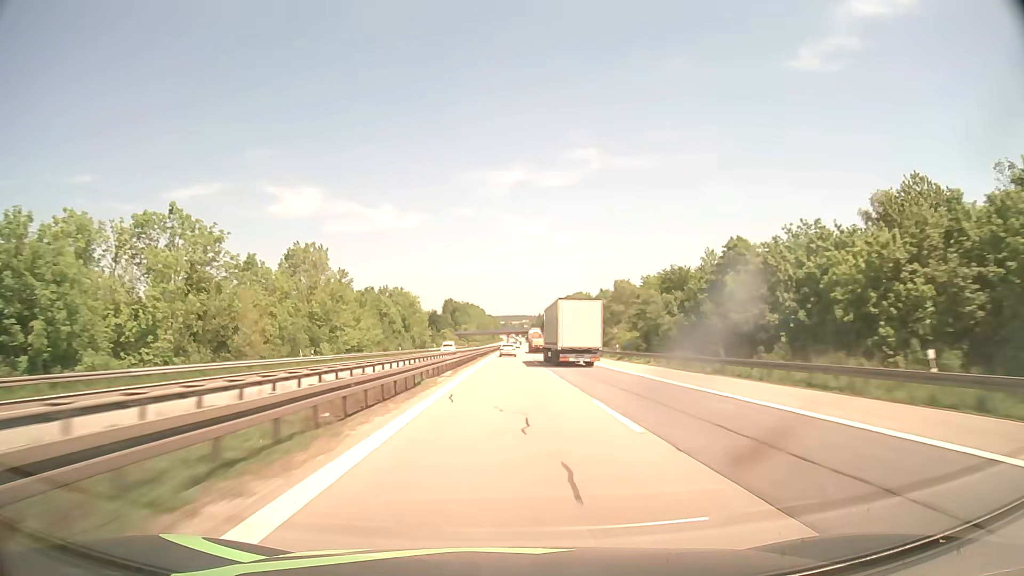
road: motorway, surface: asphalt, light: Day
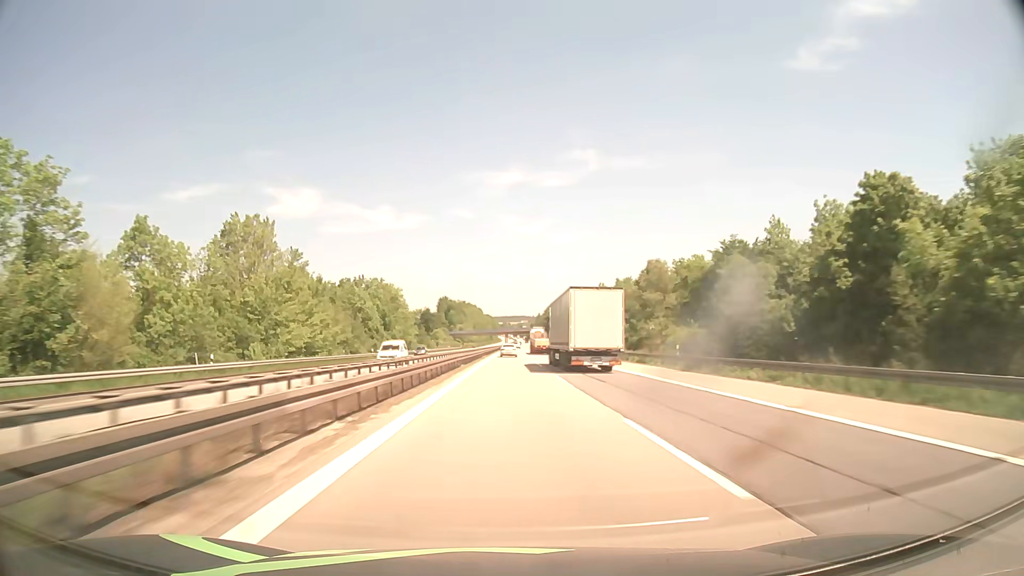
(0.0, +22.8) m; 0°
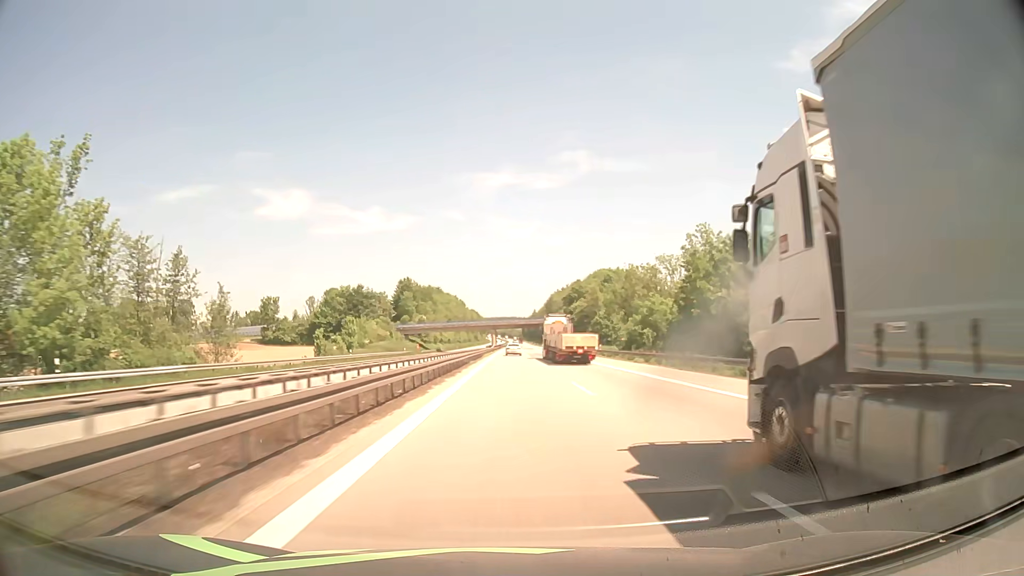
(+0.7, +114.9) m; +1°
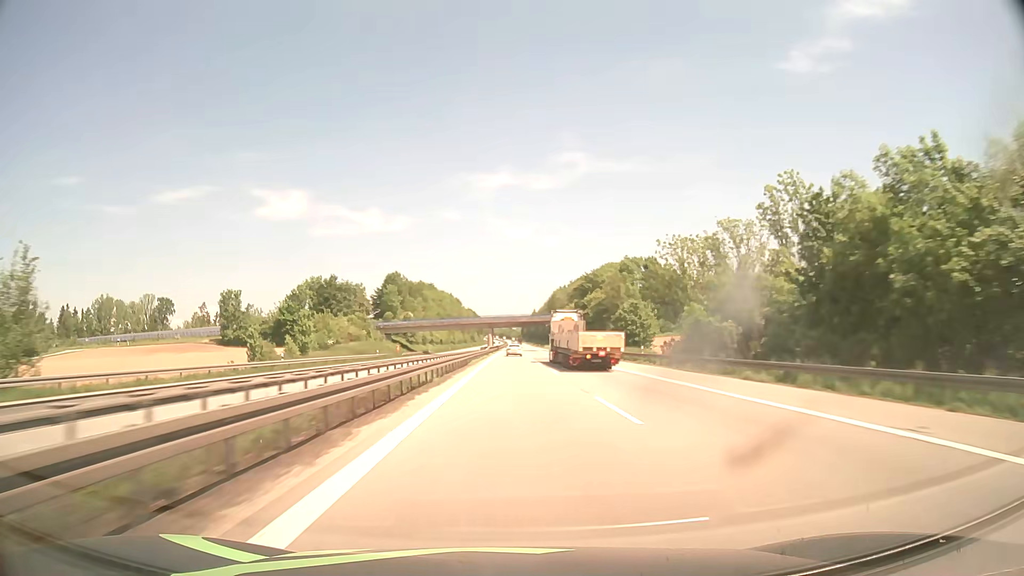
(0.0, +23.2) m; 0°
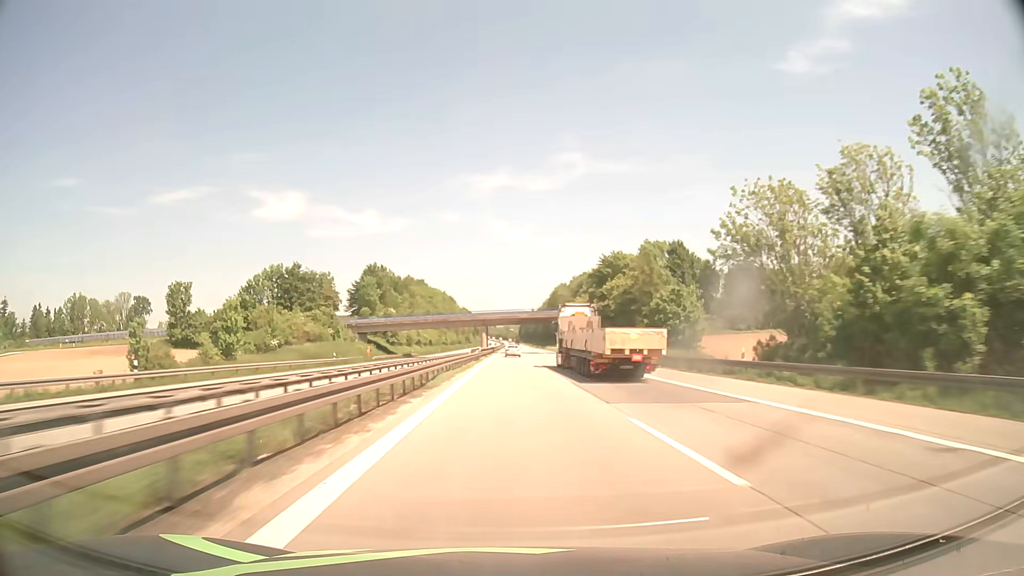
(0.0, +23.3) m; 0°
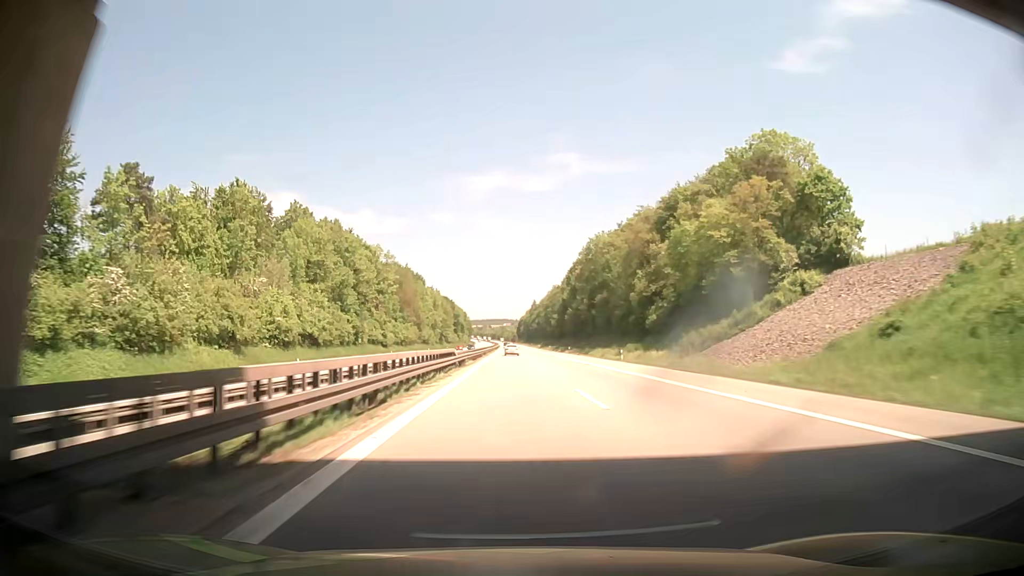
(+1.0, +118.8) m; +1°
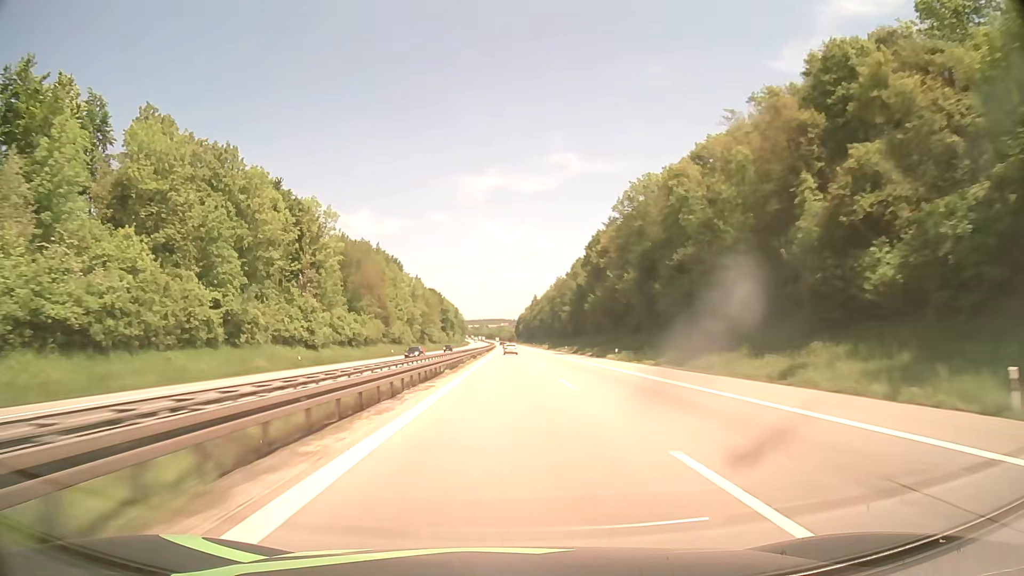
(-0.1, +48.5) m; 0°
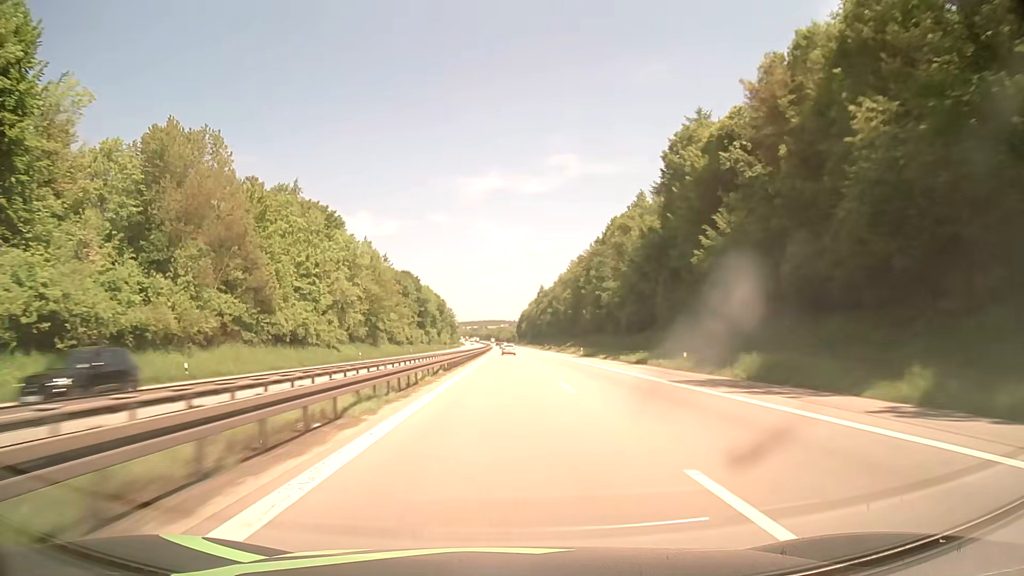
(0.0, +73.9) m; 0°
(0, +10) (0, +20) (0, +30) (0, +40) (0, +50) (0, +60) (0, +70) (0, +80) (0, +90) (0, +100) m
